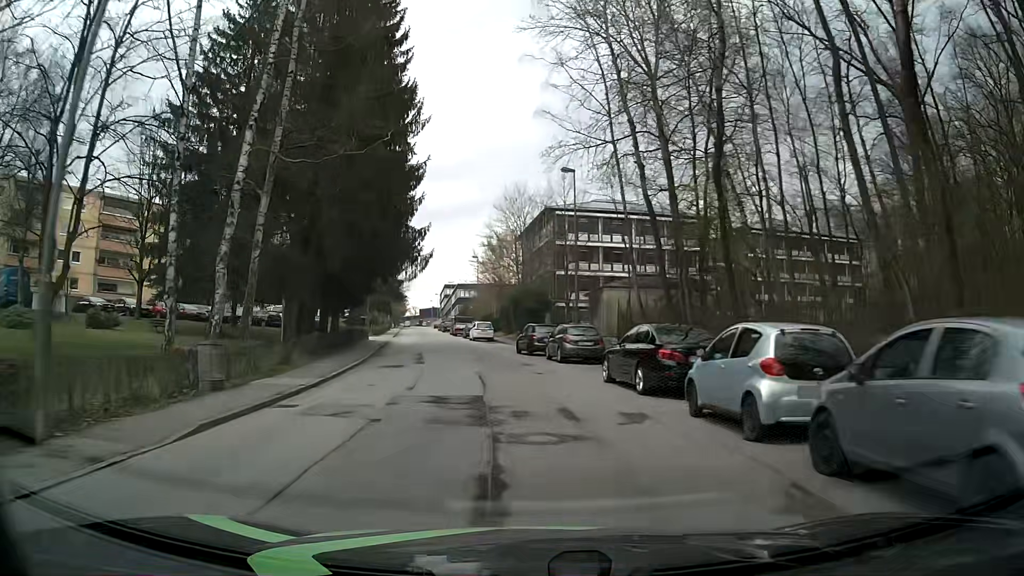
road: residential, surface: asphalt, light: Day
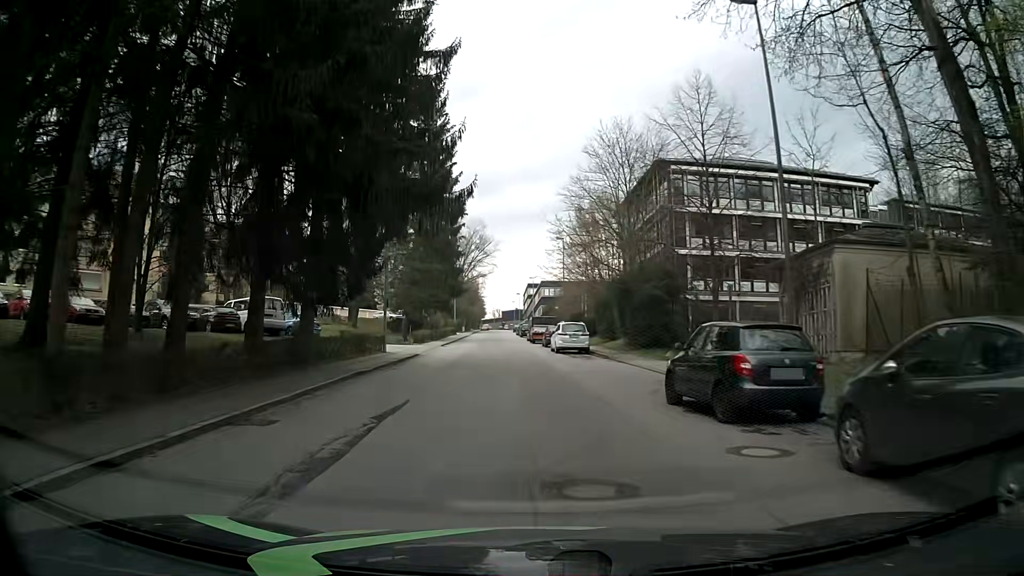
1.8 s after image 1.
(-1.3, +21.4) m; -7°
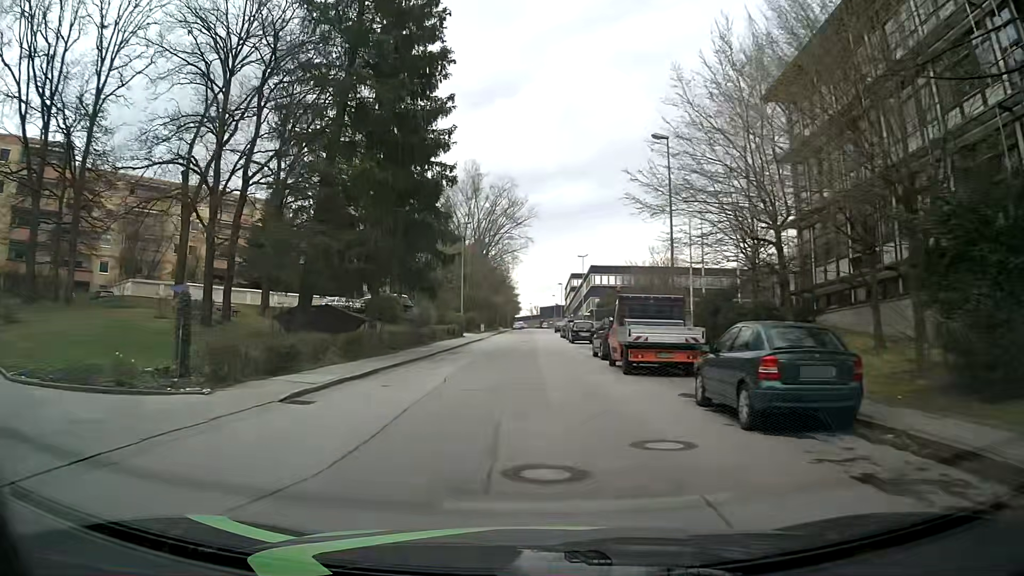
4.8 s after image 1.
(-1.2, +36.9) m; -3°
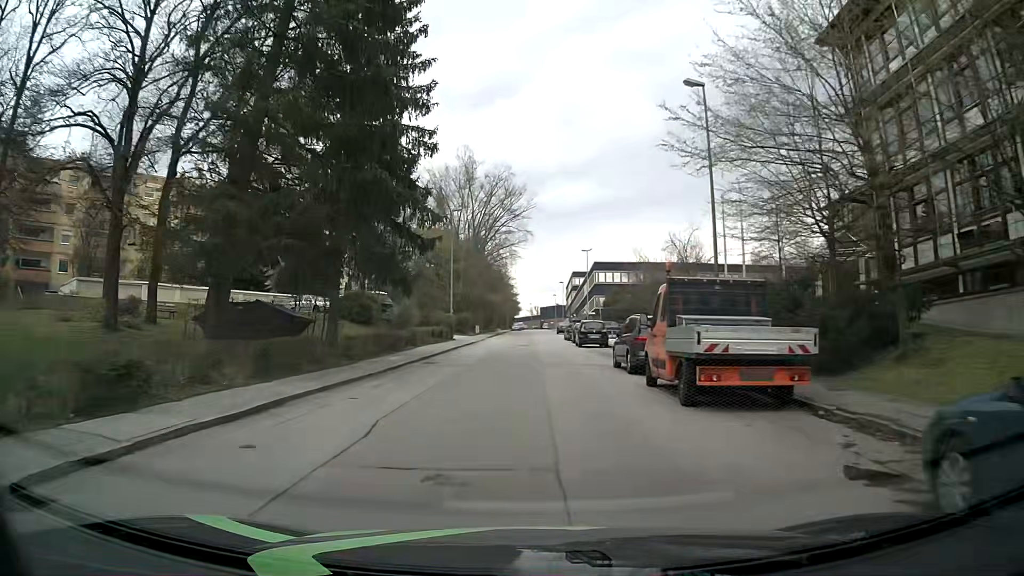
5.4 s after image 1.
(0.0, +7.5) m; 0°
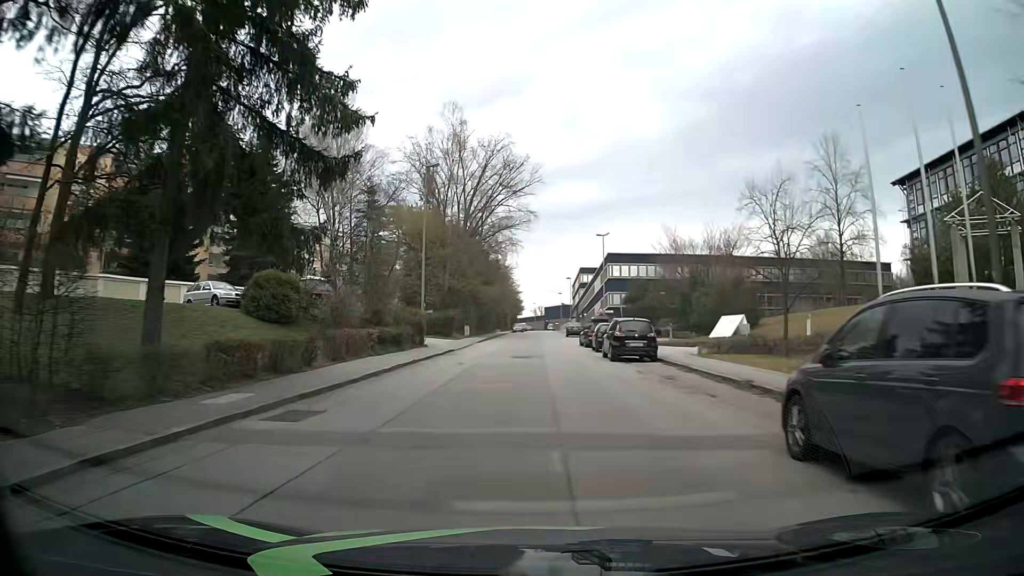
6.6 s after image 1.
(-0.1, +15.1) m; 0°
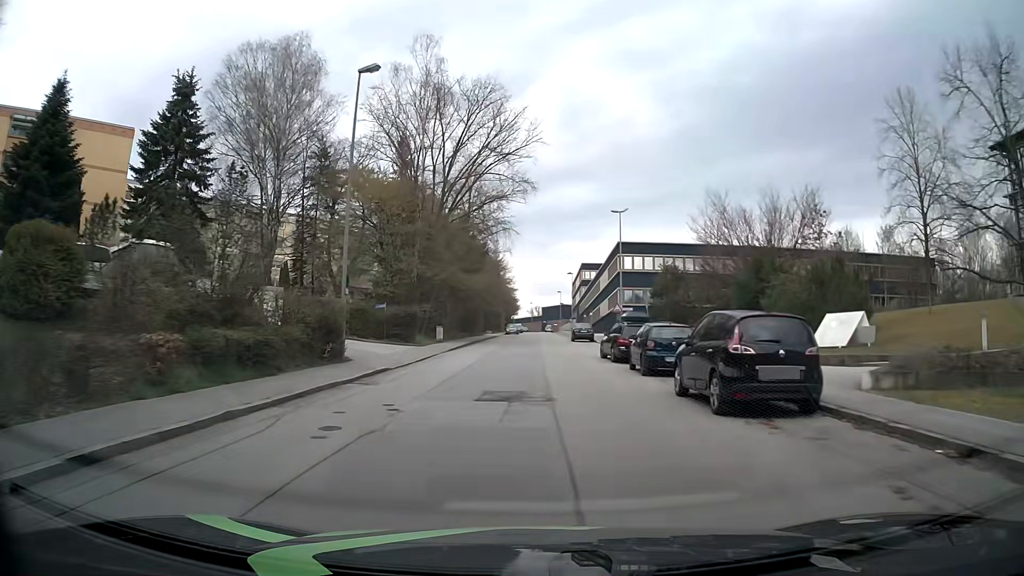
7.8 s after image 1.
(-0.1, +15.1) m; 0°
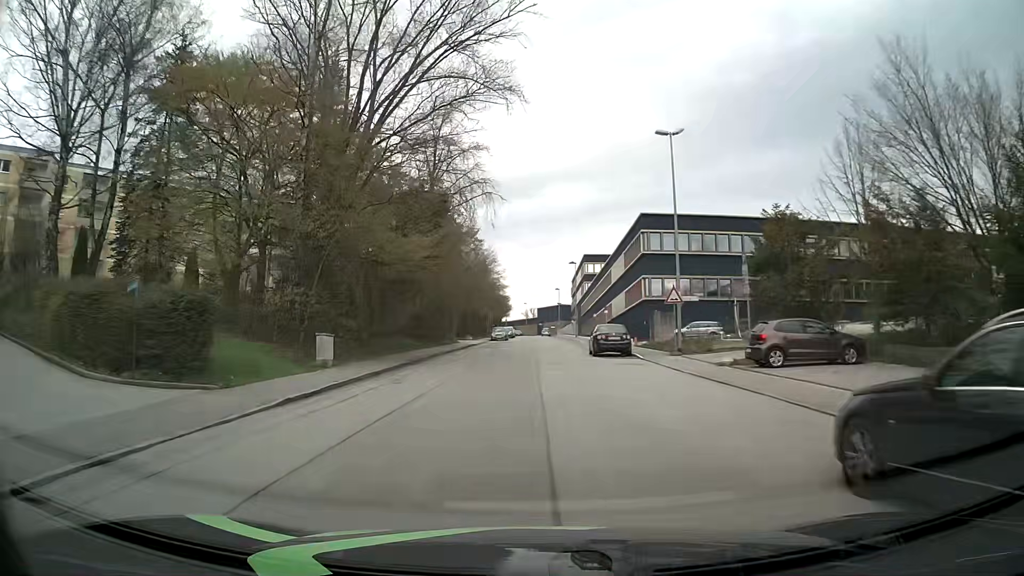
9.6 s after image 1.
(+0.2, +22.7) m; 0°
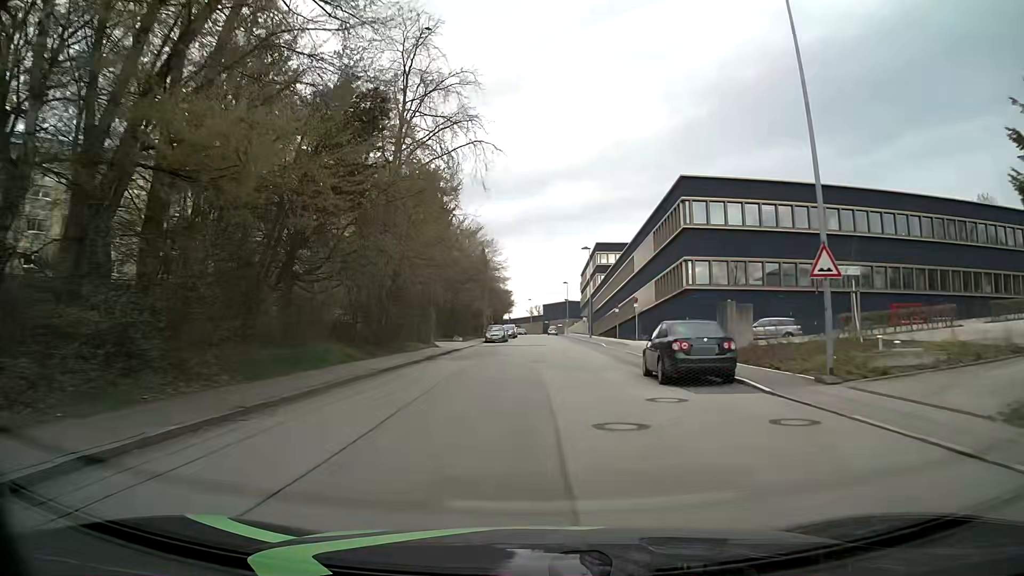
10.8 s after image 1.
(0.0, +15.2) m; 0°
(0, +10) (0, +20) (+1, +30) (+2, +40) (+2, +50) (+2, +60) (+2, +70) (+2, +80) (+2, +90) (+1, +100) m
